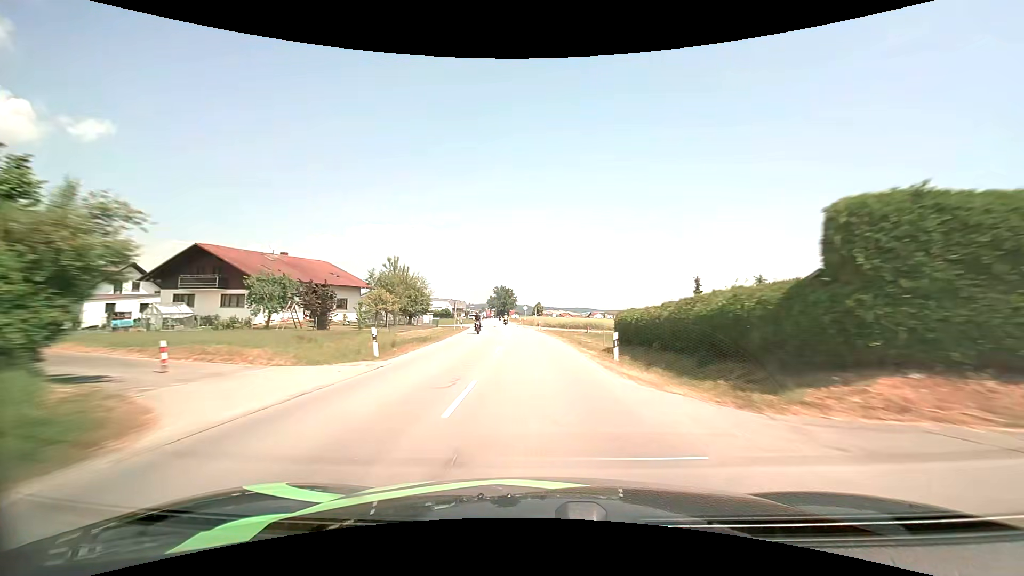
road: secondary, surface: asphalt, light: Day
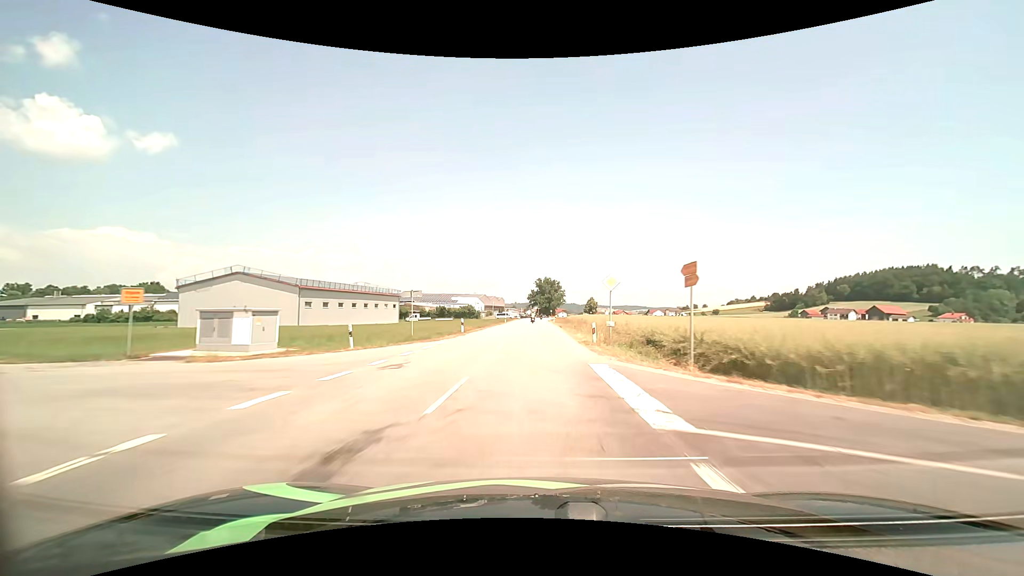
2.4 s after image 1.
(-3.4, +60.0) m; -5°
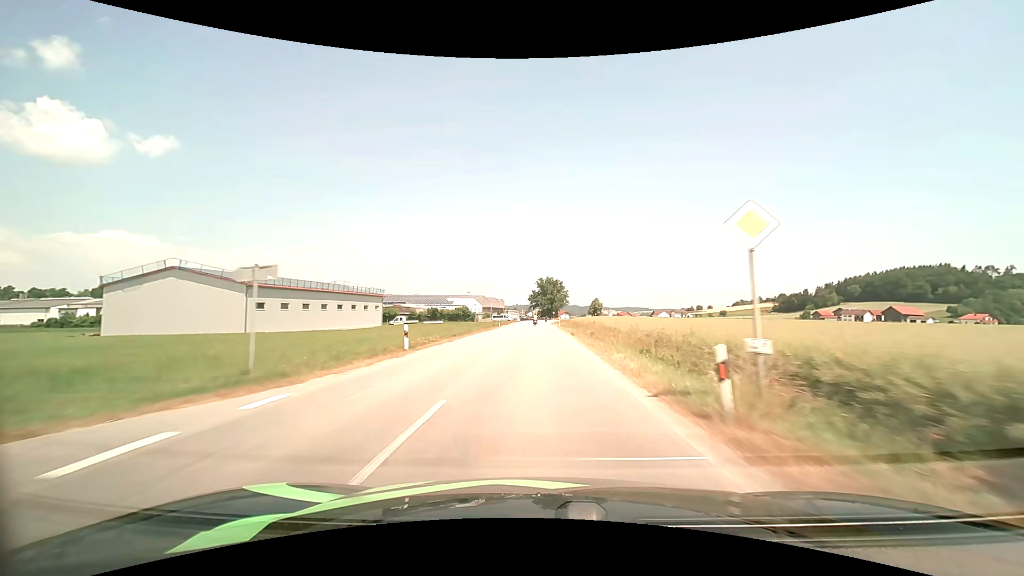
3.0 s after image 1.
(0.0, +14.7) m; 0°
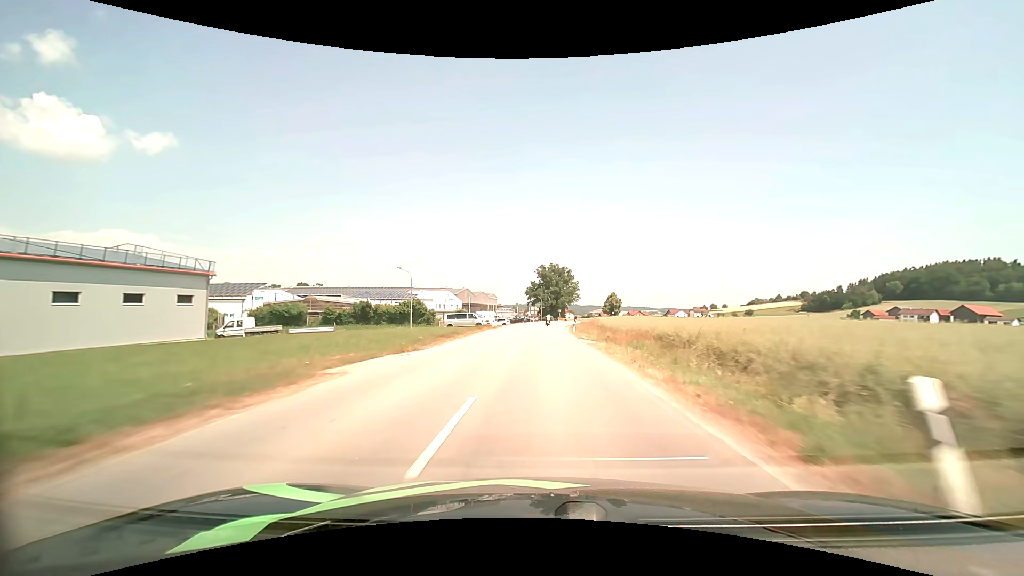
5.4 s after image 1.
(-0.1, +59.7) m; 0°
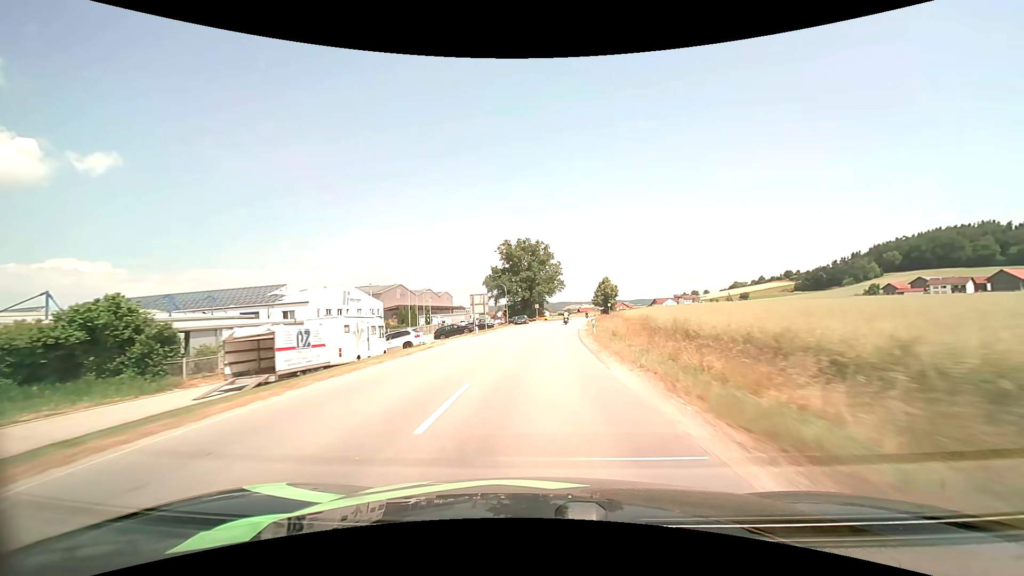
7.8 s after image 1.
(+1.3, +58.3) m; +3°
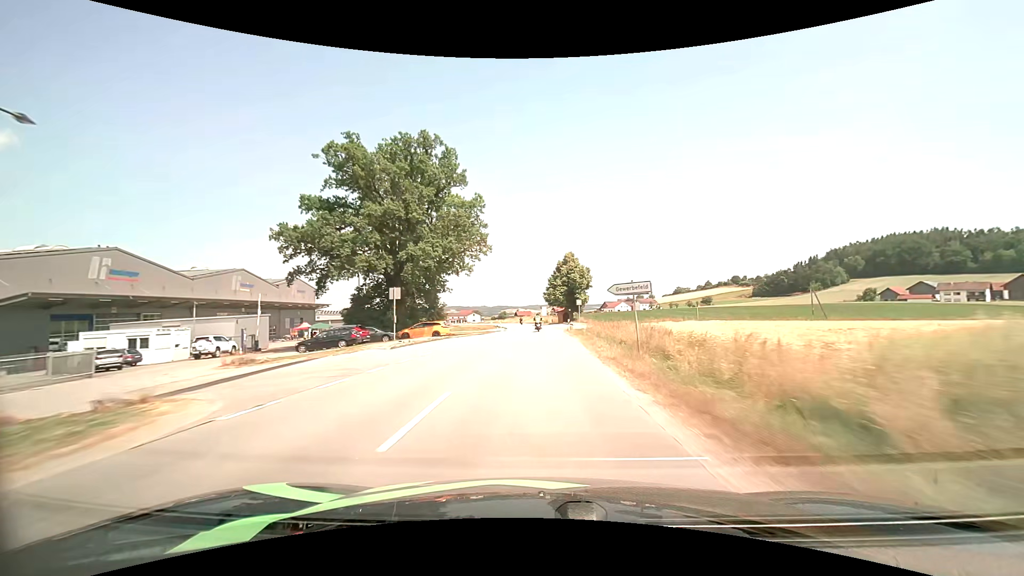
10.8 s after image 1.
(+4.7, +72.3) m; +7°
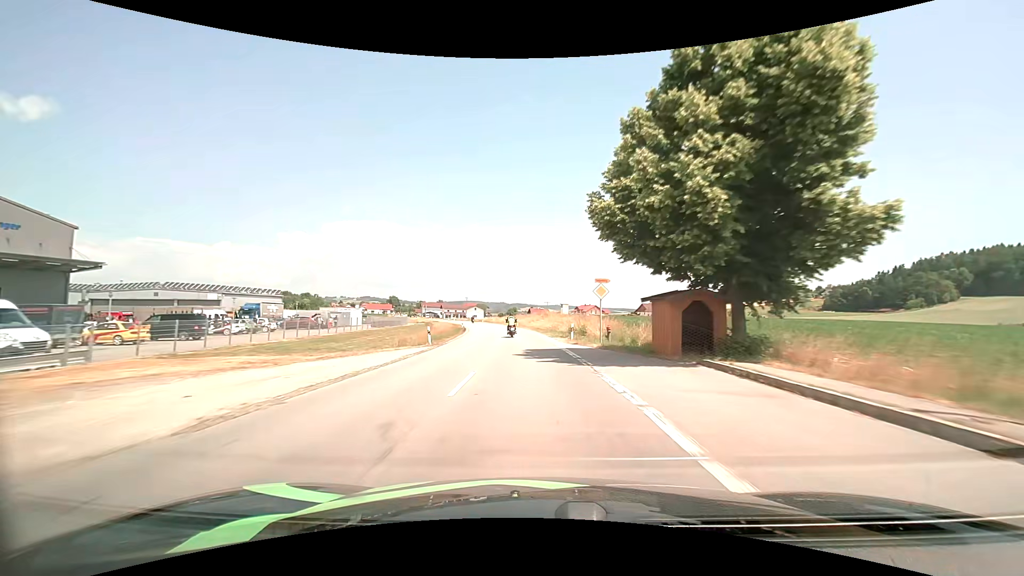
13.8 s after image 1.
(+0.3, +68.1) m; -2°
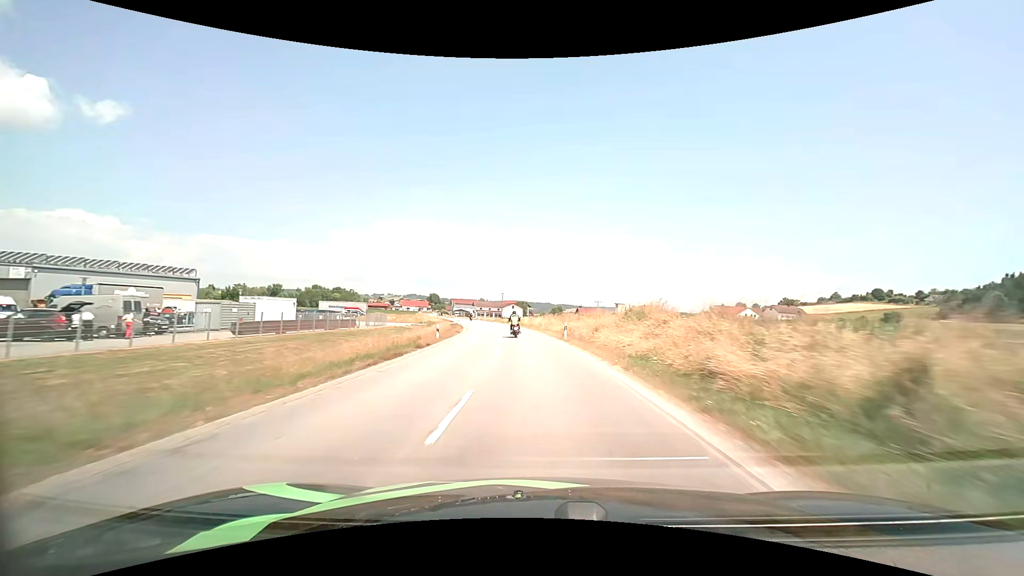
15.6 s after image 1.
(-1.7, +39.3) m; -5°
(0, +10) (0, +20) (-1, +30) (-2, +40) (-3, +50) (-4, +60) (-6, +70) (-8, +80) (-10, +89) (-12, +99) m
